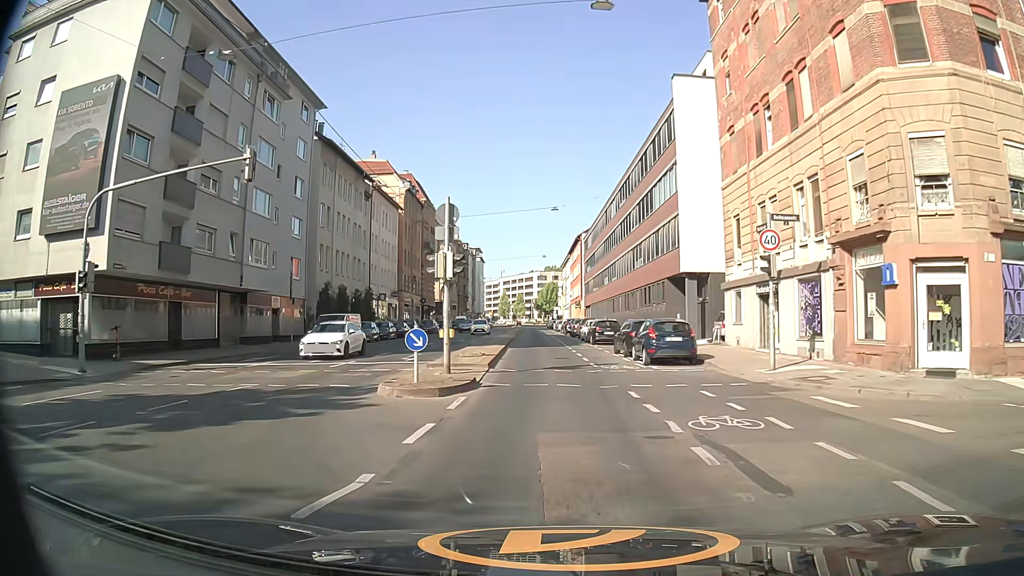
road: secondary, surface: asphalt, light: Day
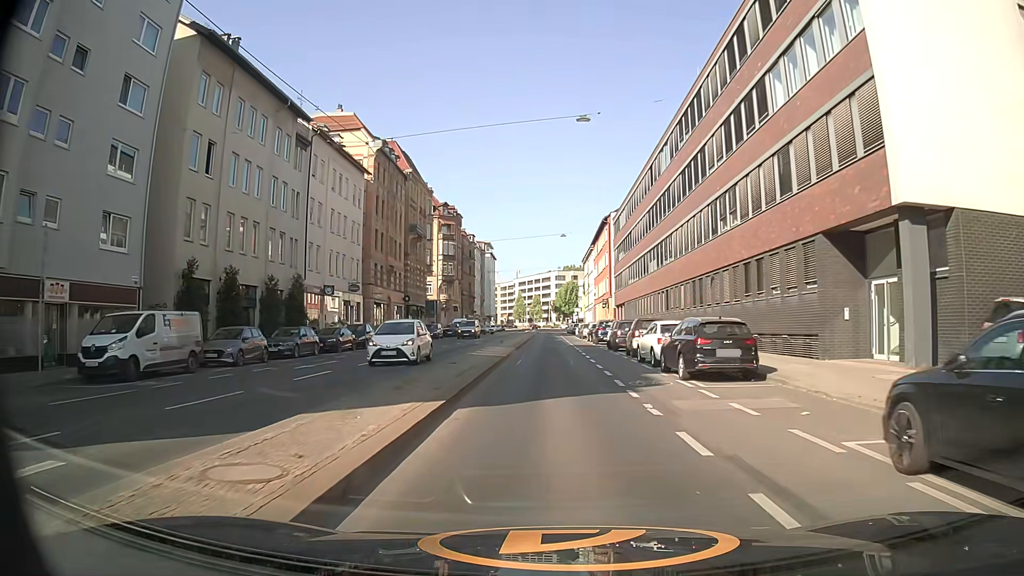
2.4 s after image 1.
(-0.2, +22.8) m; -1°
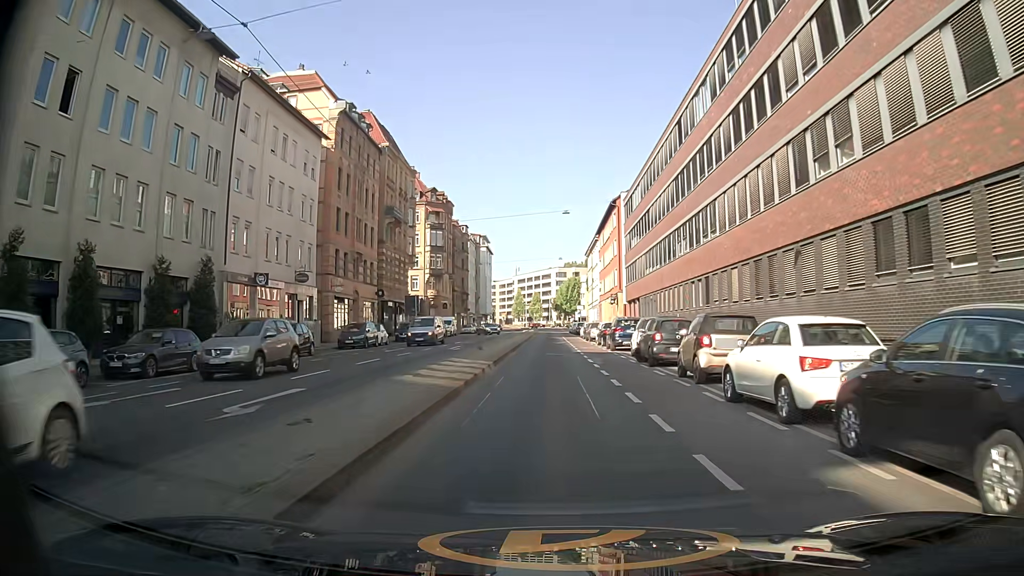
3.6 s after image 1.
(0.0, +12.1) m; 0°
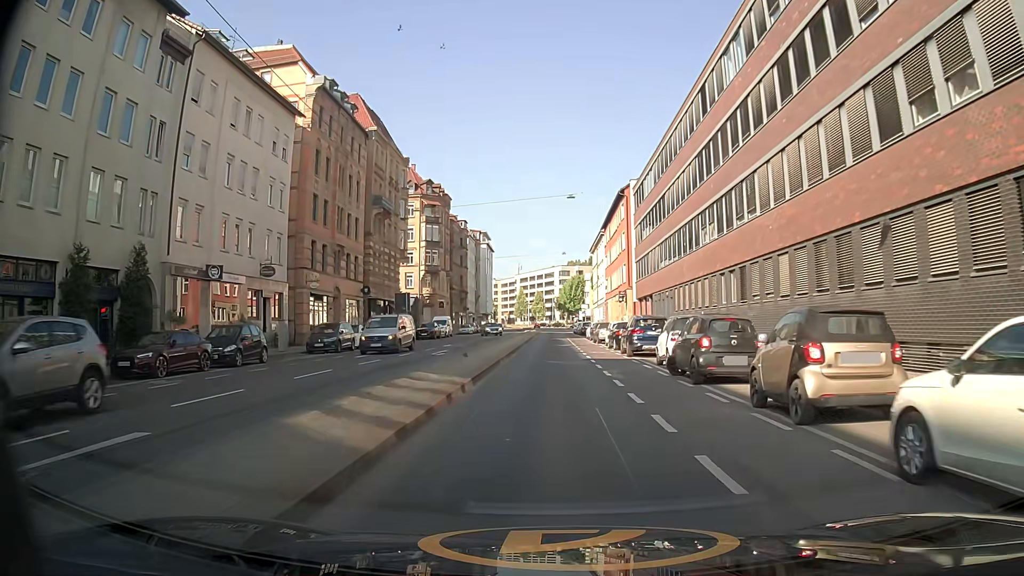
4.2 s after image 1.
(0.0, +6.0) m; 0°
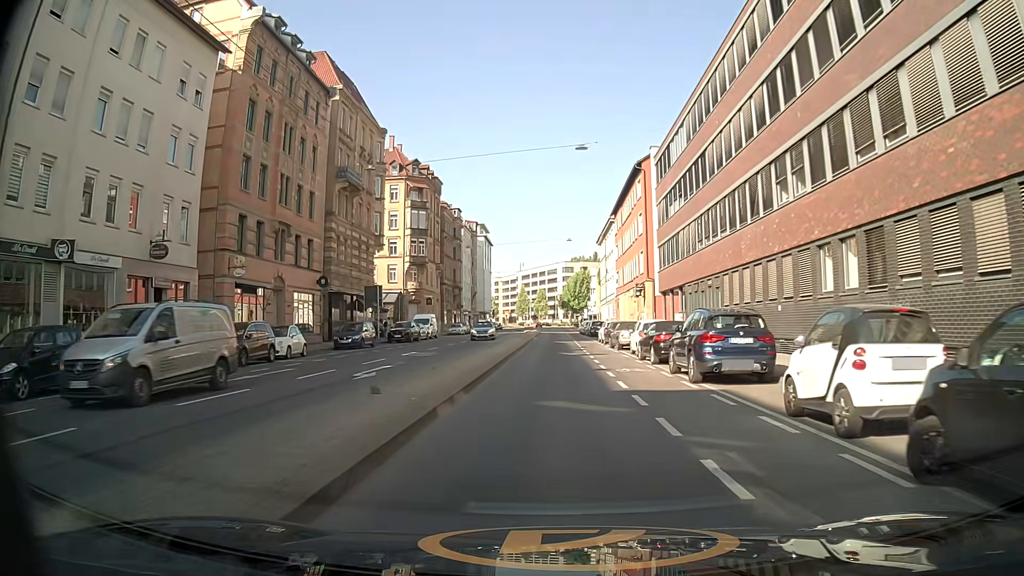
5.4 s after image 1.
(-0.2, +12.0) m; -1°
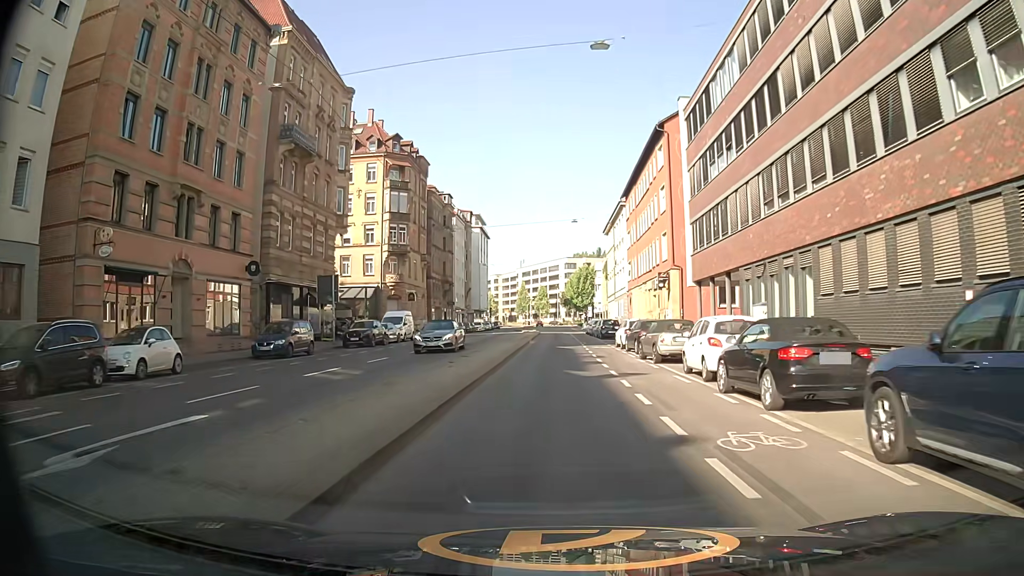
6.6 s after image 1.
(-0.1, +11.8) m; 0°
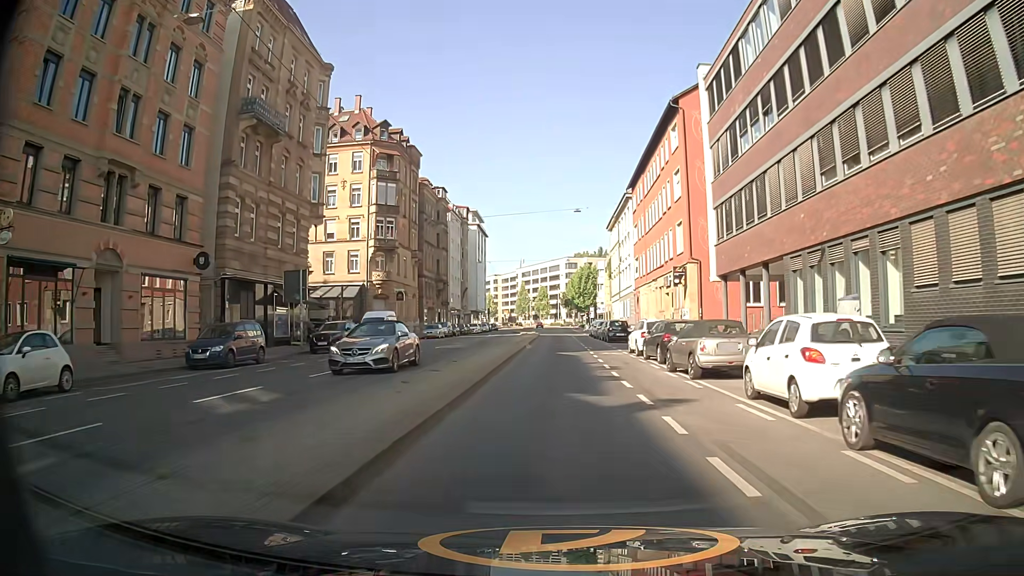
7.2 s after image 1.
(0.0, +5.8) m; -1°
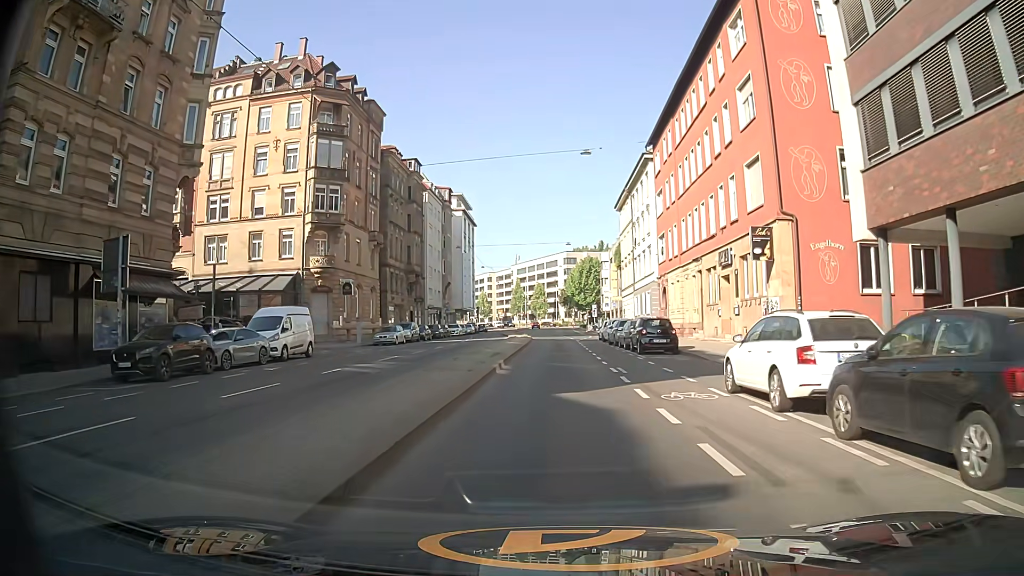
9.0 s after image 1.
(+0.1, +17.1) m; +1°
